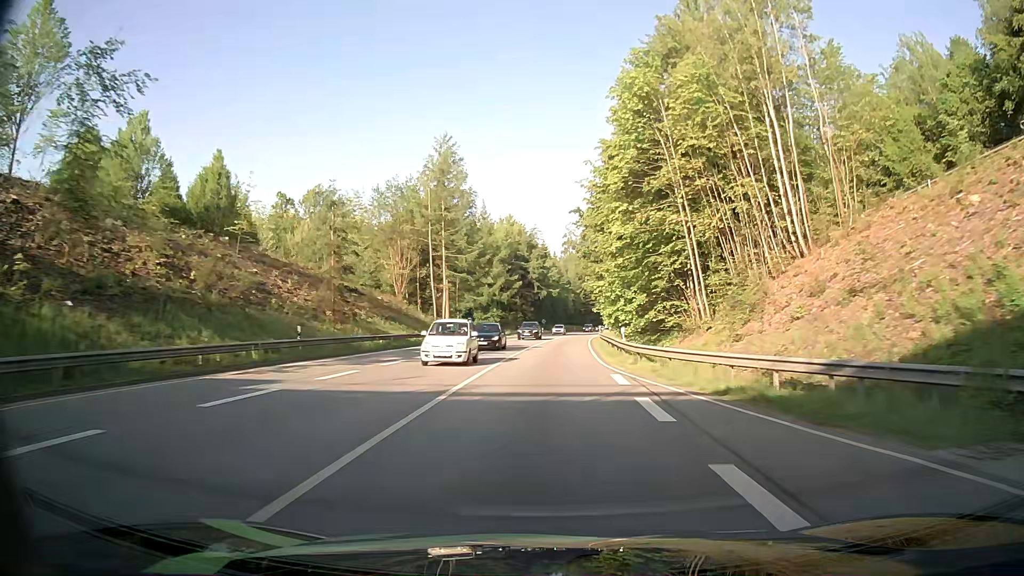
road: primary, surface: asphalt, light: Day
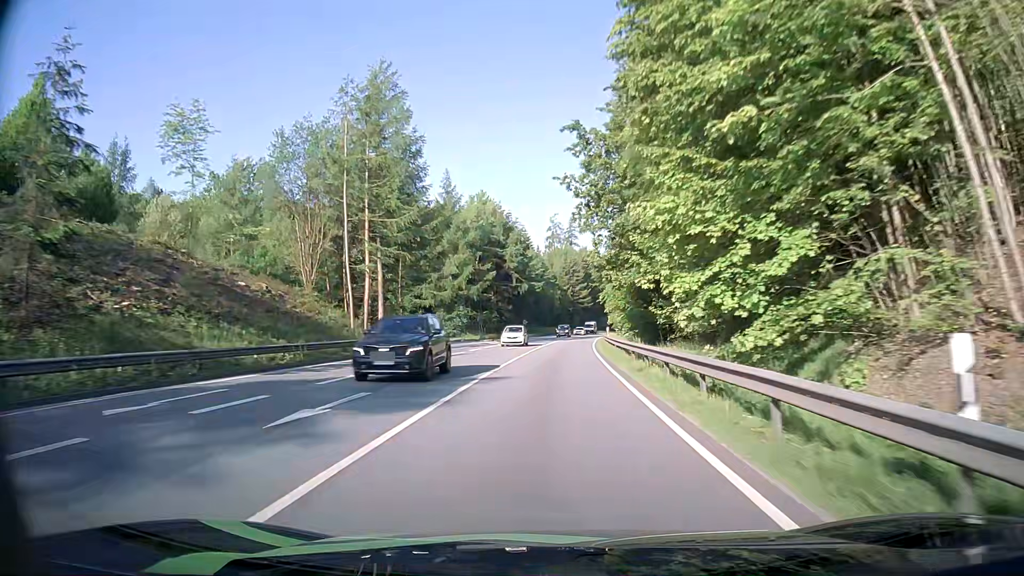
(+0.5, +24.3) m; +2°
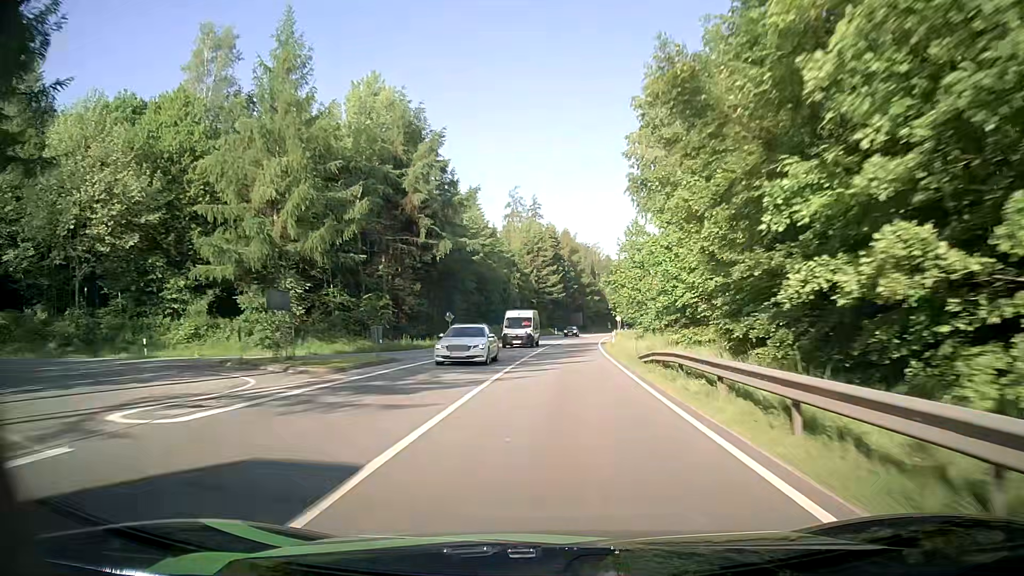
(+1.2, +48.6) m; +3°
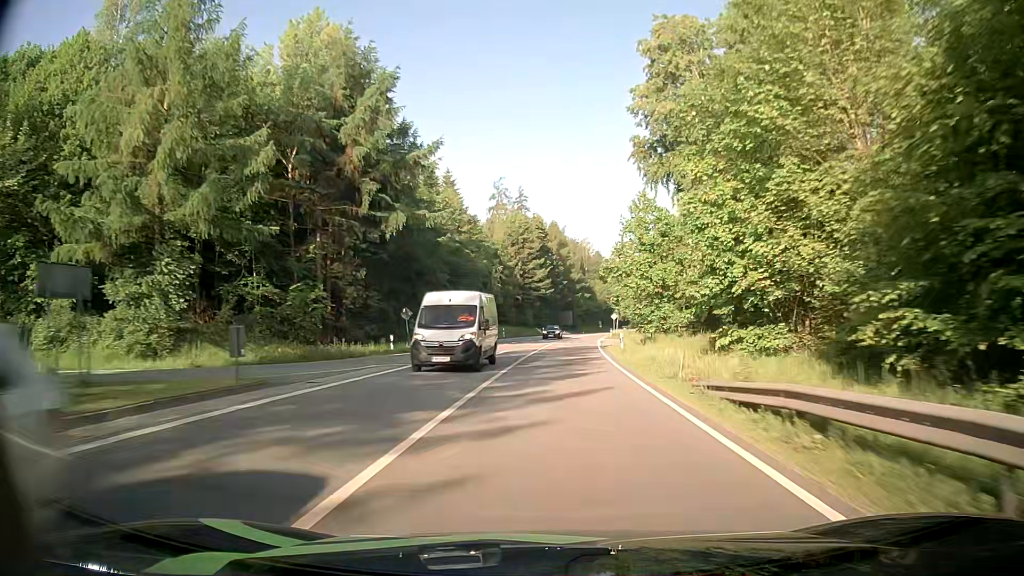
(+0.1, +12.2) m; +1°
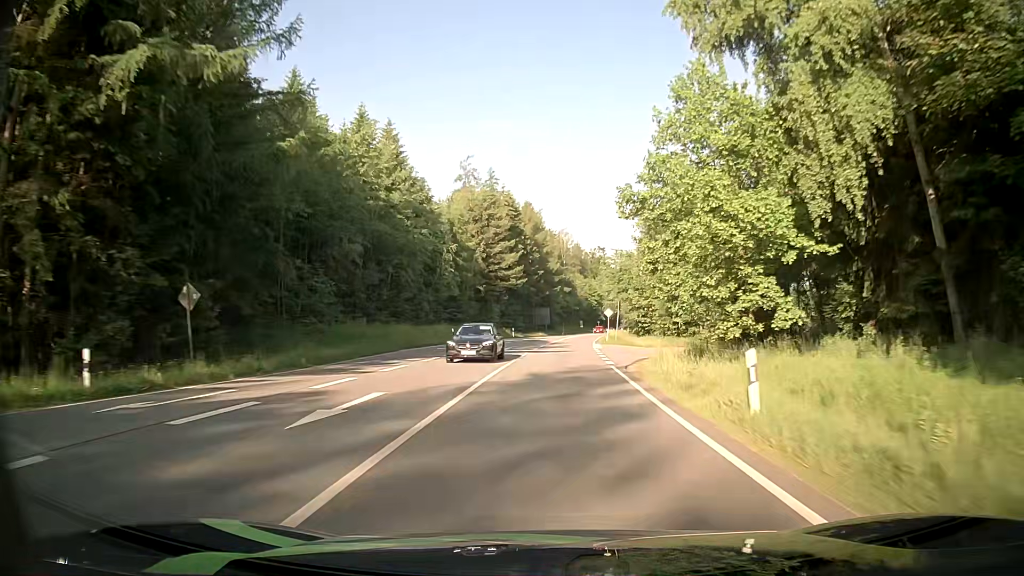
(+0.7, +24.4) m; +3°
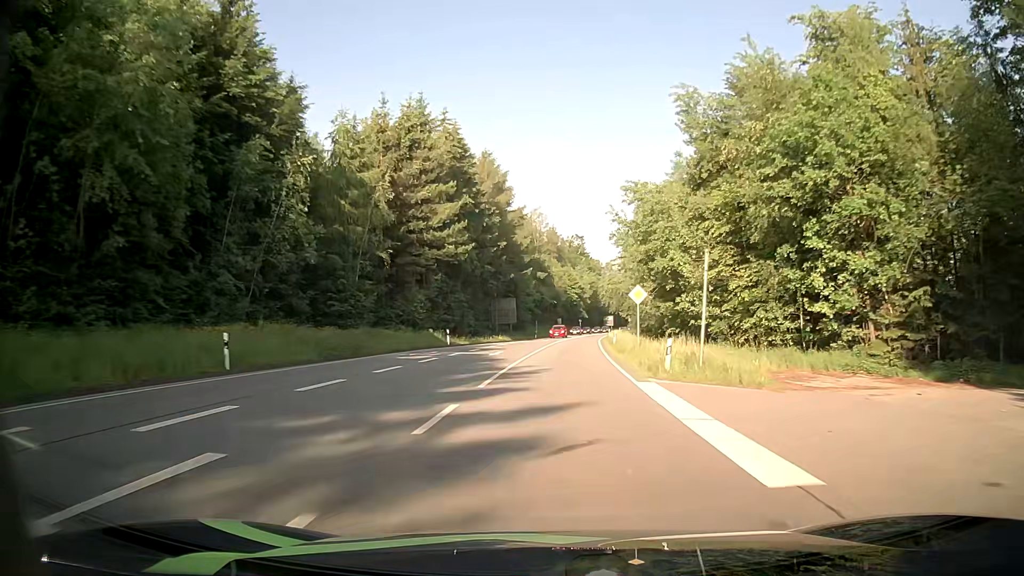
(+0.8, +36.7) m; +3°
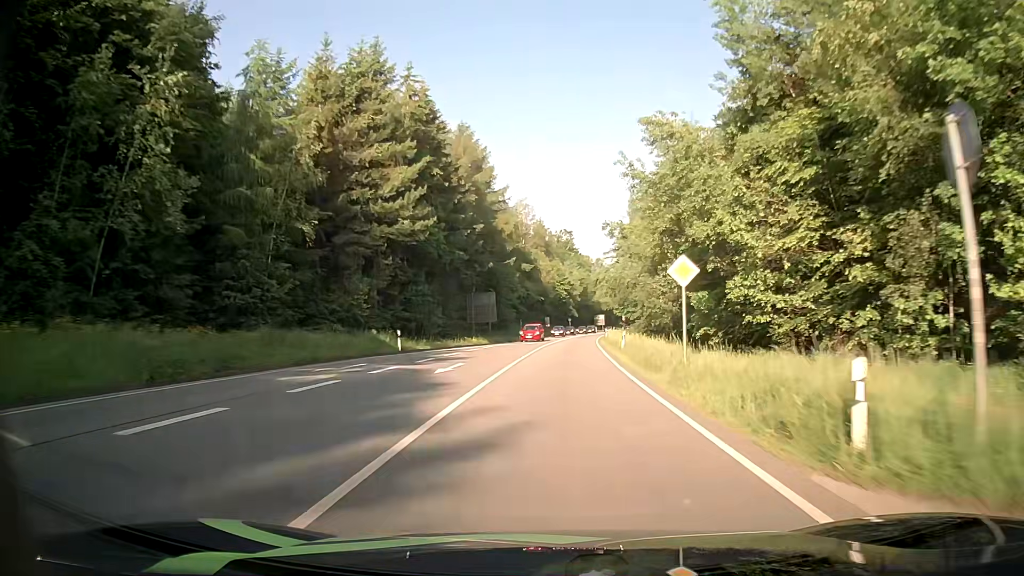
(+0.1, +12.3) m; +1°
